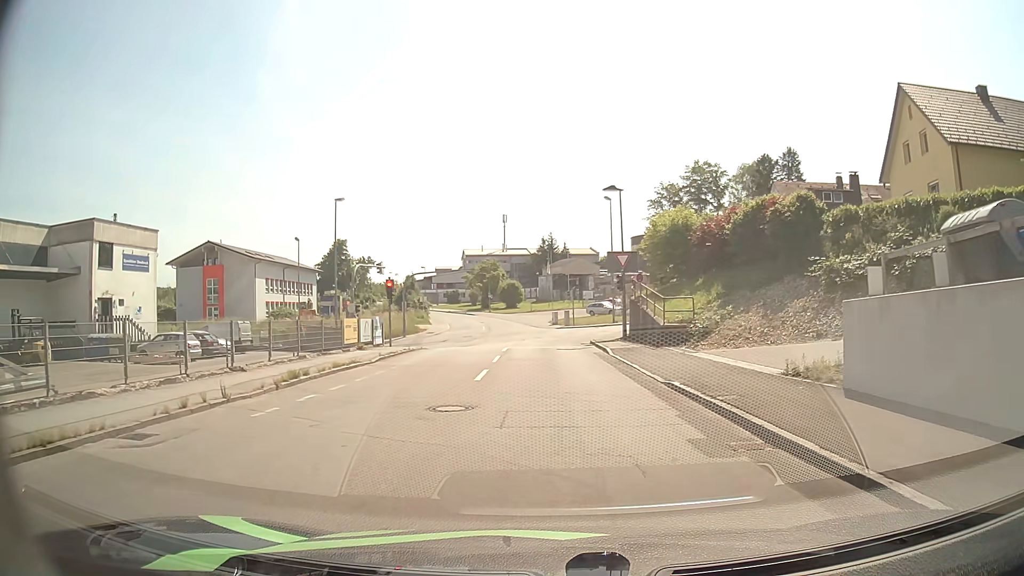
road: residential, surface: asphalt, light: Day
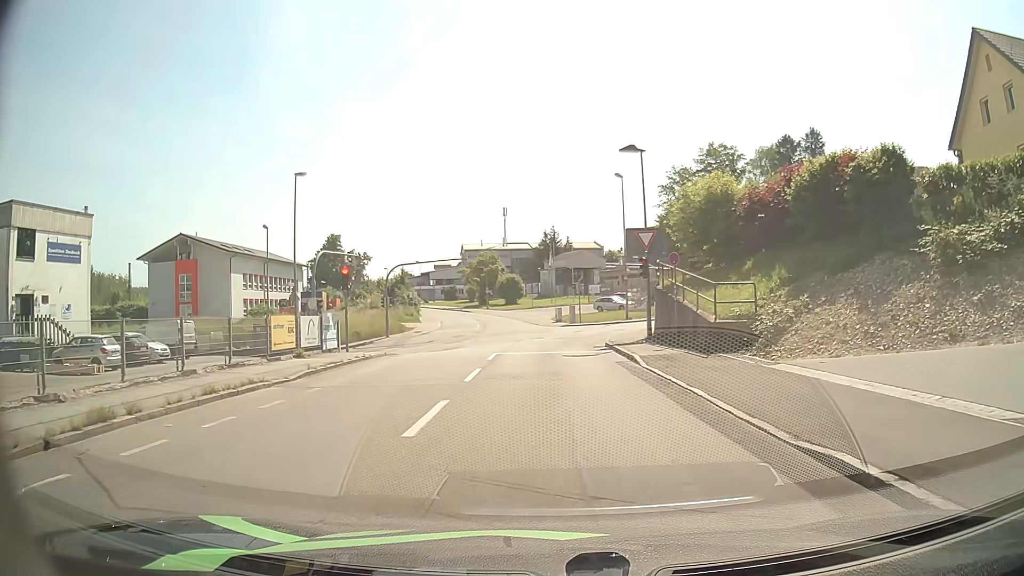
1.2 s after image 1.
(0.0, +7.6) m; +1°
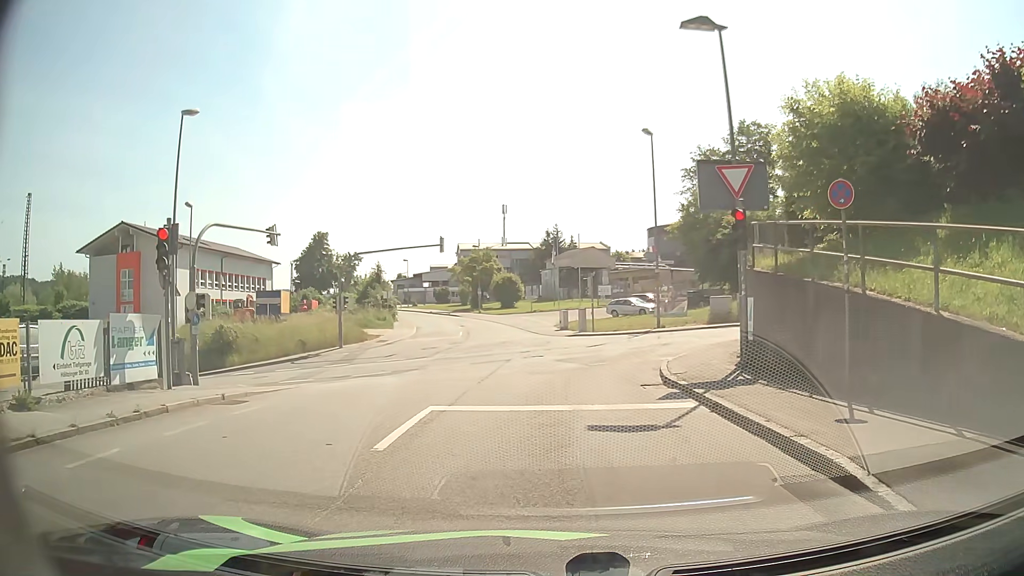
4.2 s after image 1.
(-0.2, +12.5) m; 0°
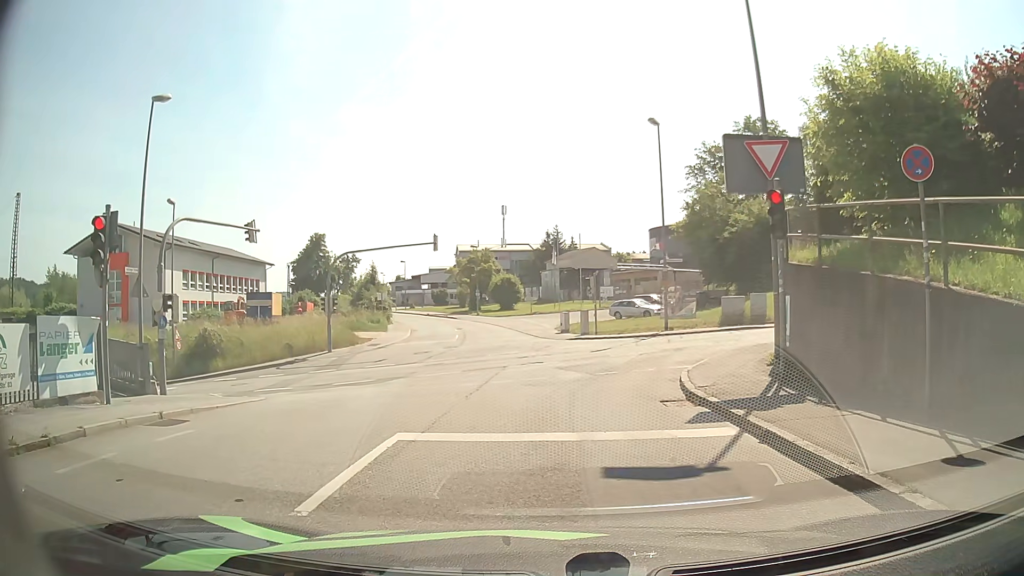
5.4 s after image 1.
(0.0, +2.1) m; 0°
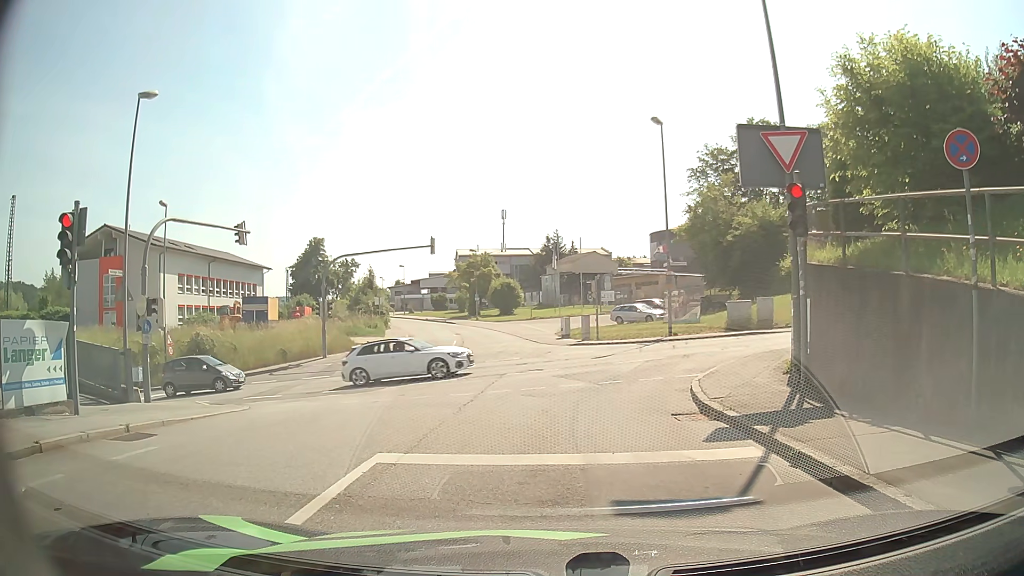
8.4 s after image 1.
(0.0, +0.9) m; 0°
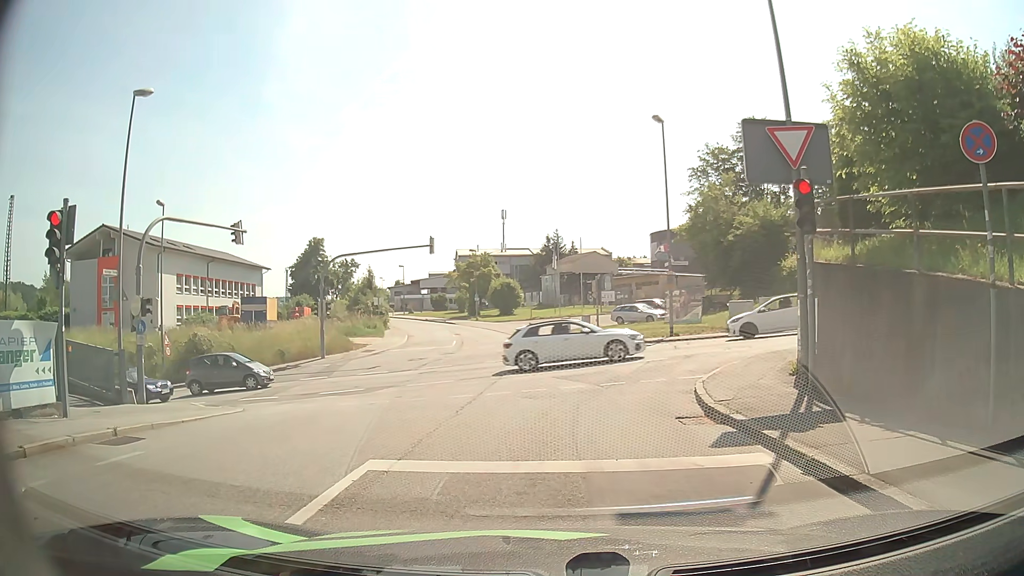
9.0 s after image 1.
(0.0, +0.4) m; 0°
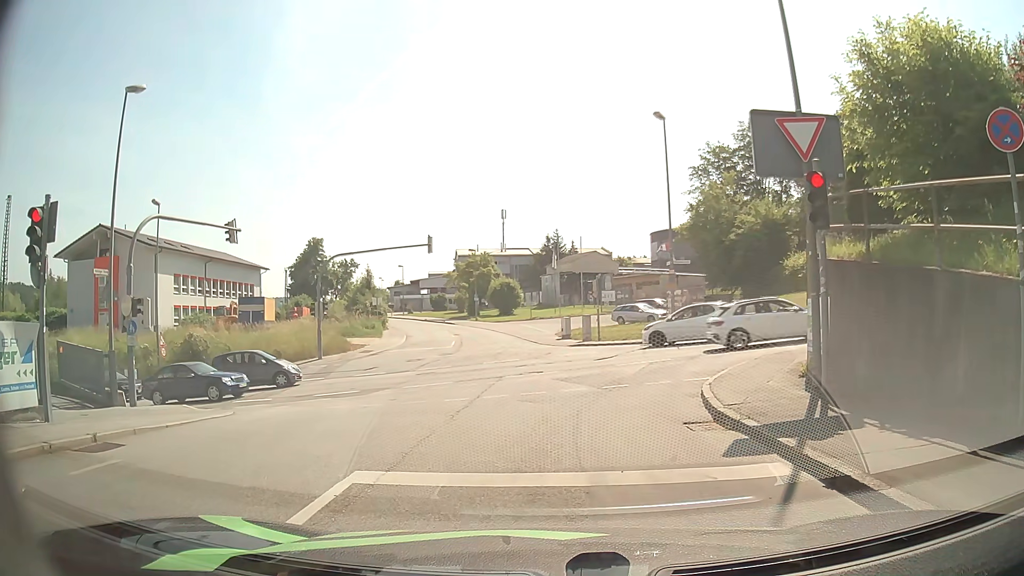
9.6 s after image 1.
(0.0, +0.5) m; 0°
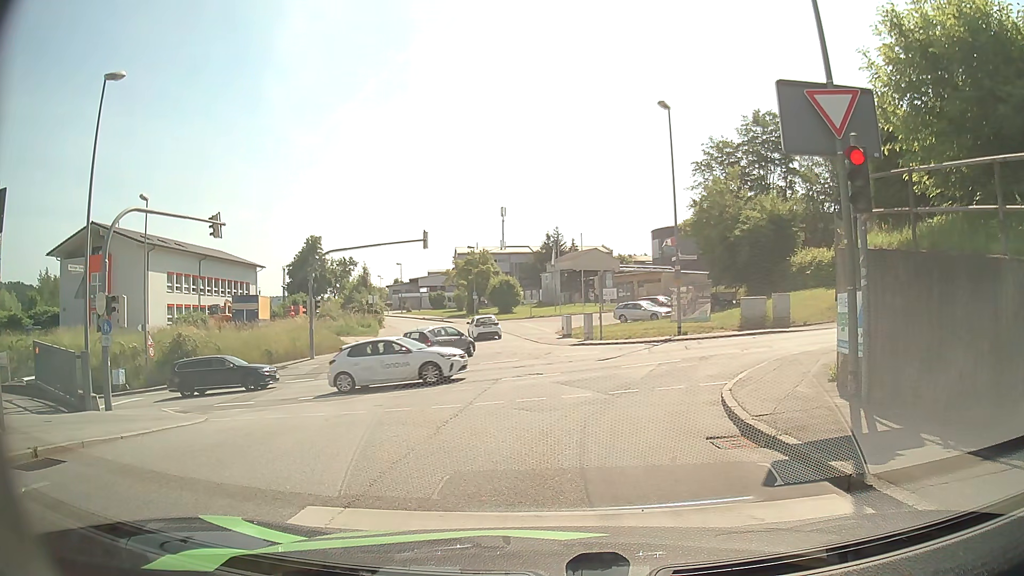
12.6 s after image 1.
(0.0, +1.4) m; 0°
